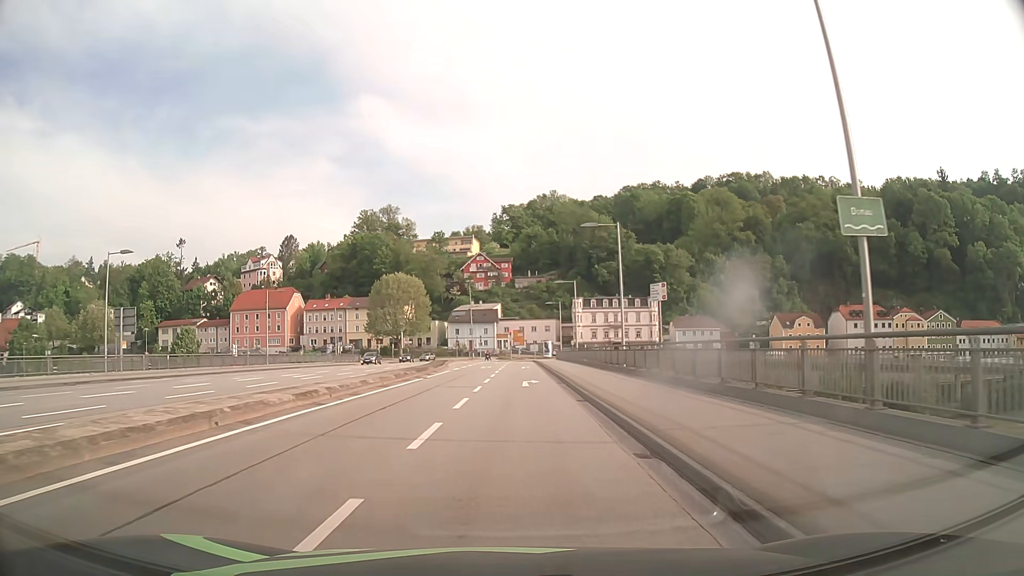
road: primary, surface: asphalt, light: Day
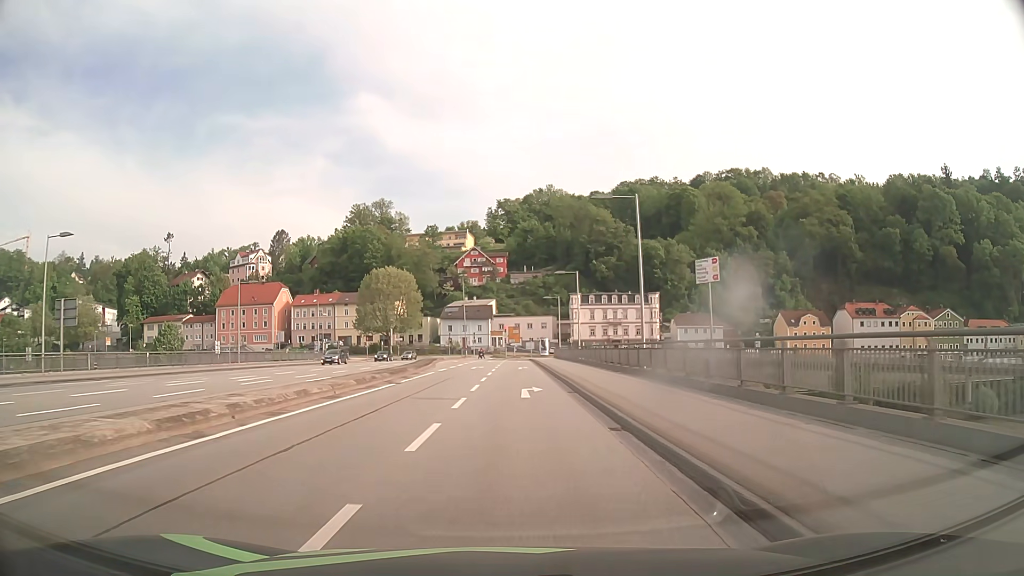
(0.0, +6.4) m; 0°
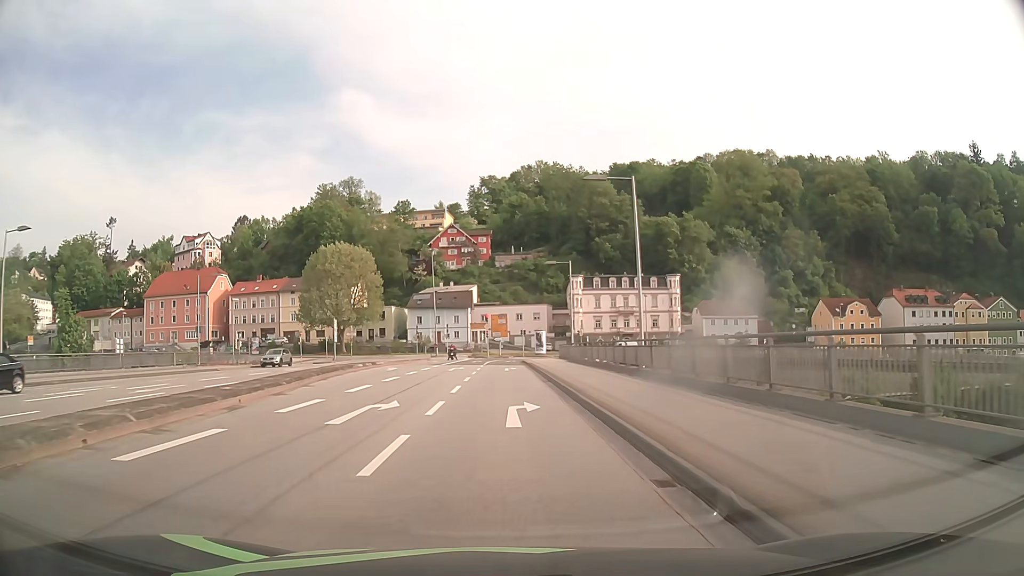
(+0.5, +31.7) m; +1°
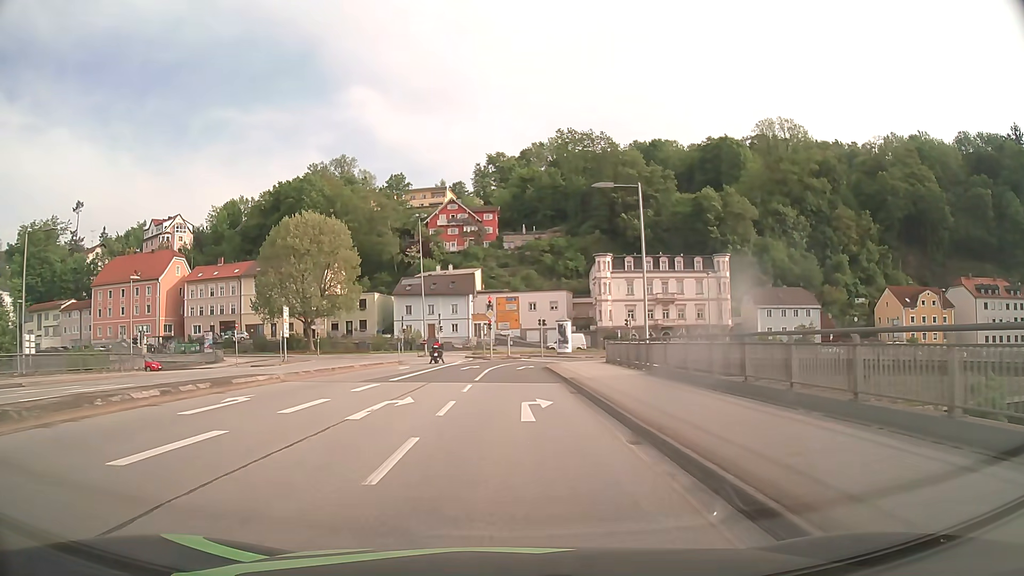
(-0.2, +24.5) m; -1°
(0, +10) (0, +20) (0, +30) (+1, +40) (+5, +49) (+12, +55) (+22, +57) (+32, +58) (+42, +58) (+52, +58) m
